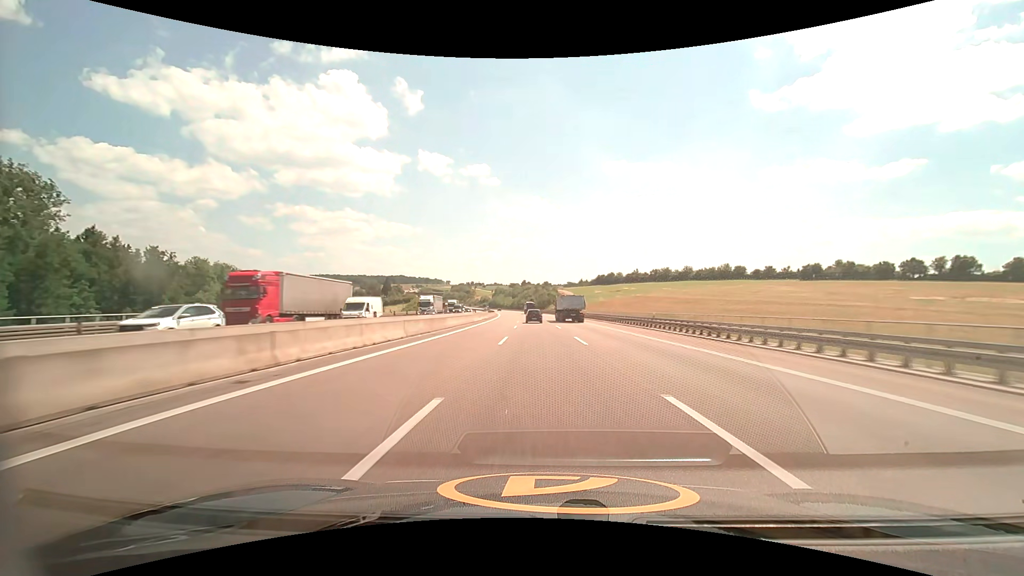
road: motorway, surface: asphalt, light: Day
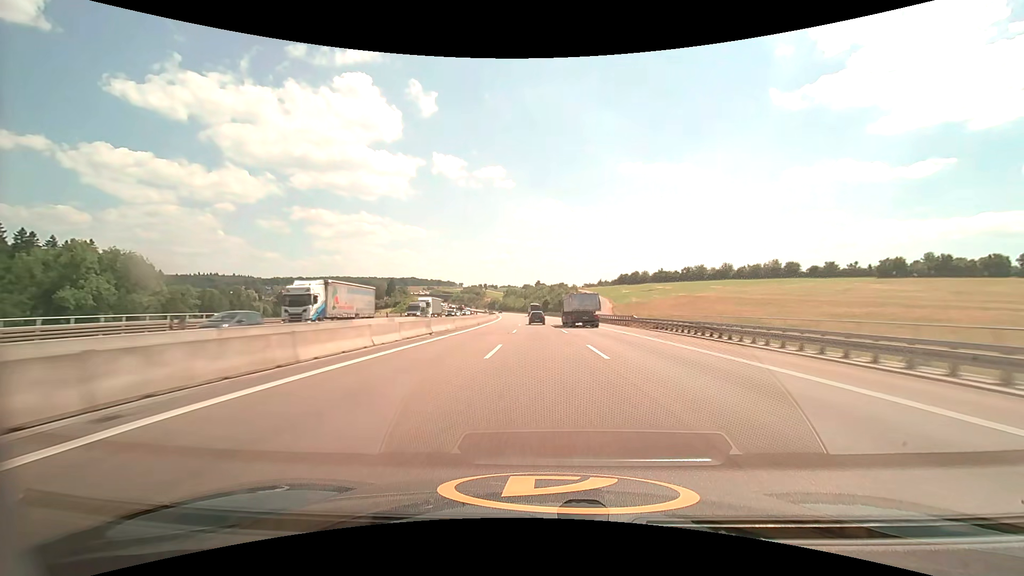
(-0.6, +41.2) m; -2°
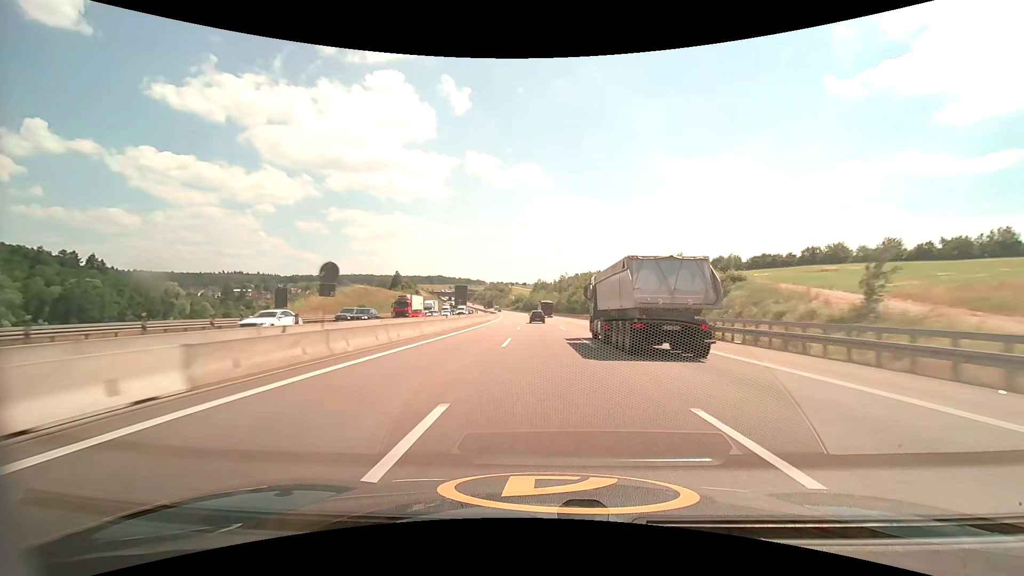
(-3.4, +102.7) m; -4°
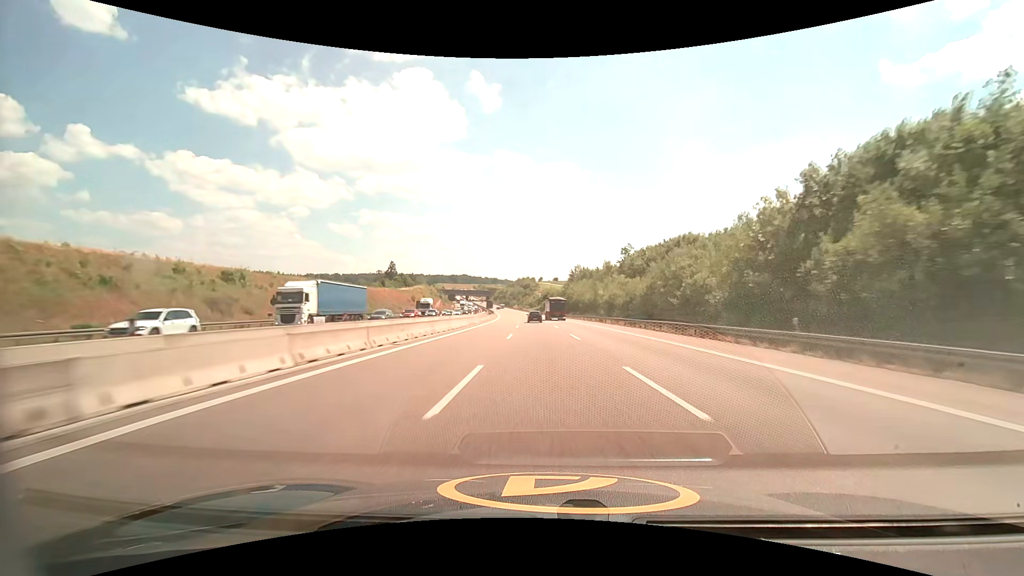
(-3.2, +101.9) m; -4°
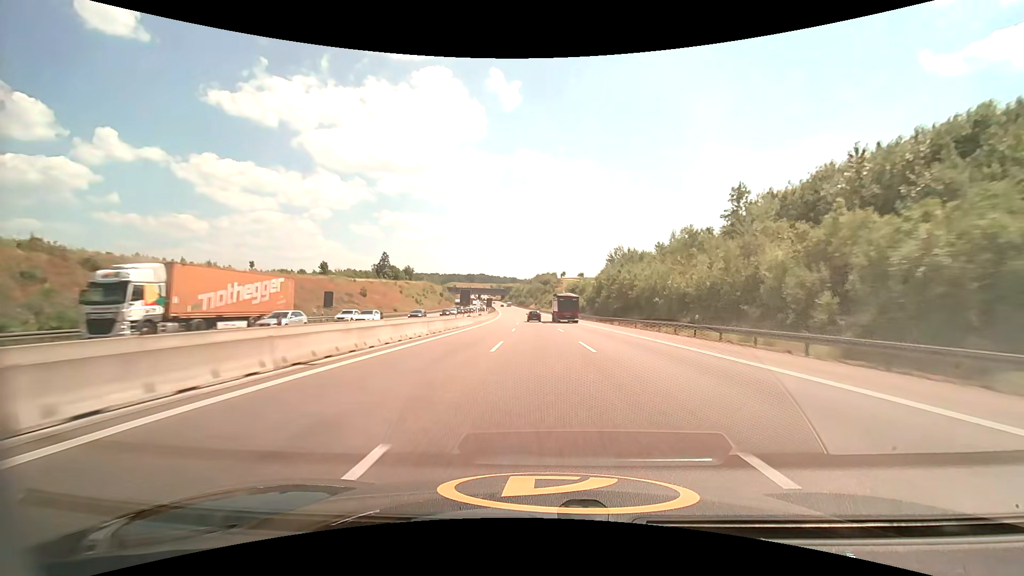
(-1.2, +60.9) m; -2°
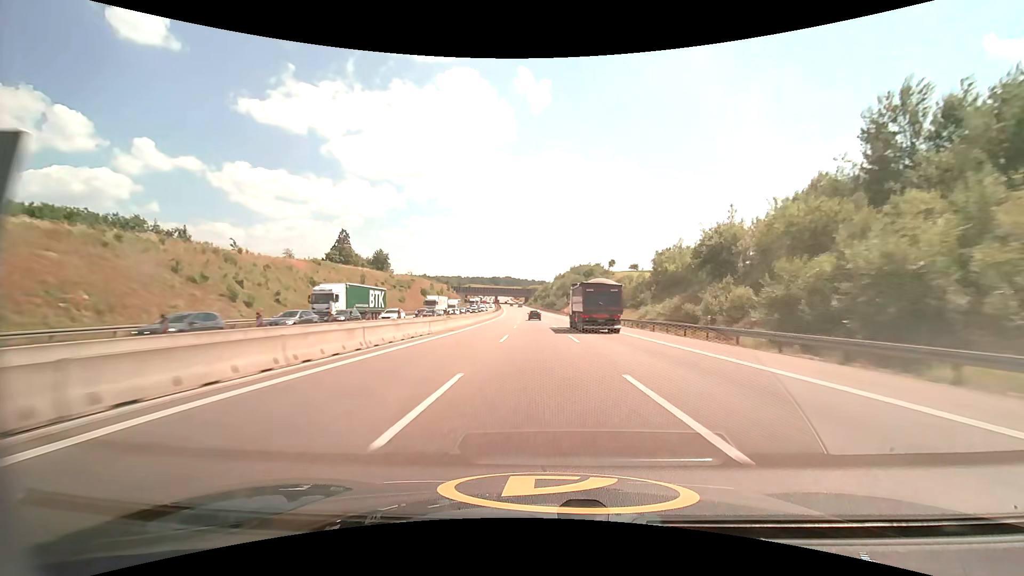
(-3.3, +101.4) m; -3°
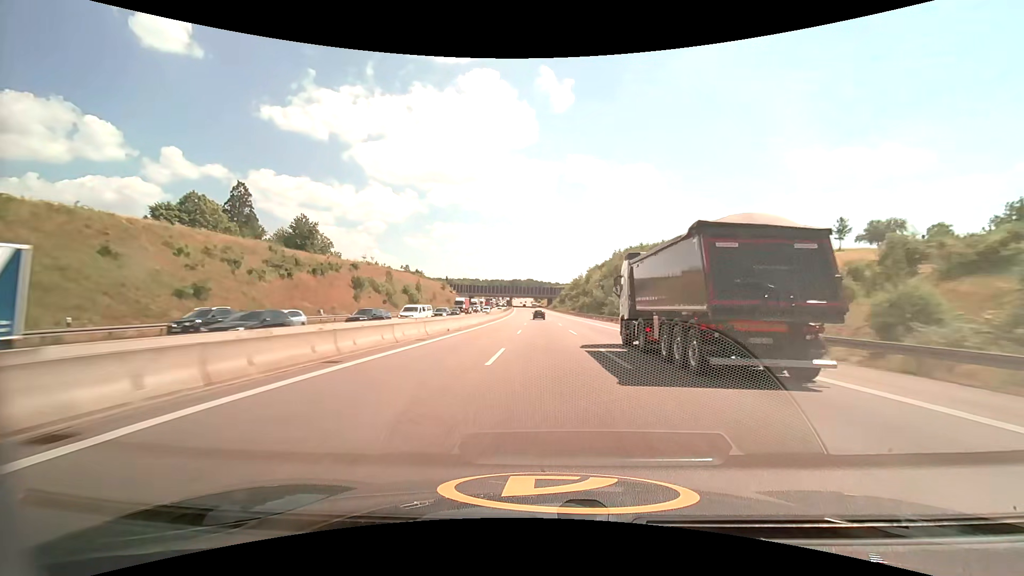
(-2.1, +81.9) m; -3°
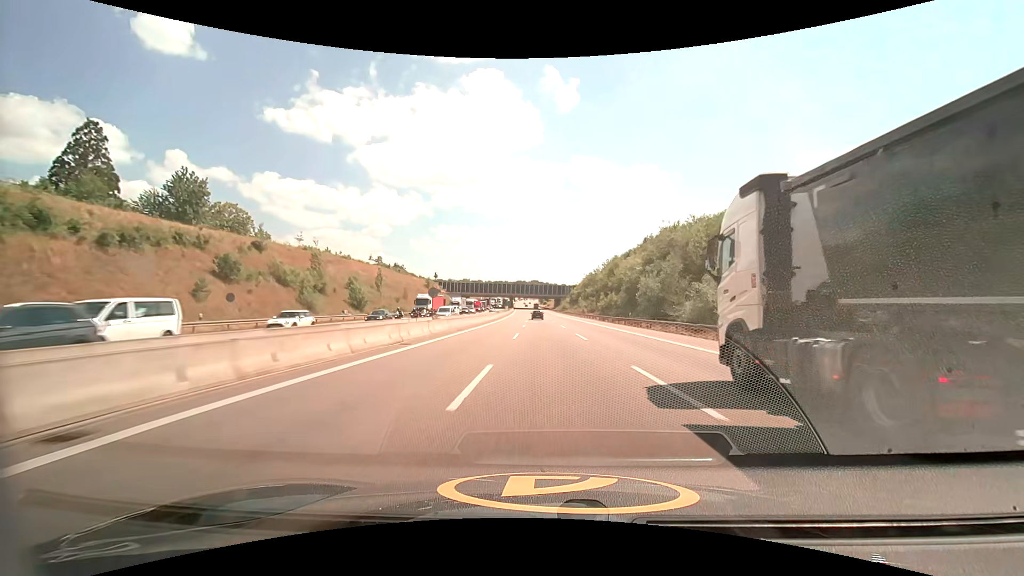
(-0.3, +41.4) m; -1°
(0, +10) (0, +20) (0, +30) (0, +40) (0, +50) (-1, +60) (-1, +70) (-1, +80) (-1, +90) (-1, +100) m
